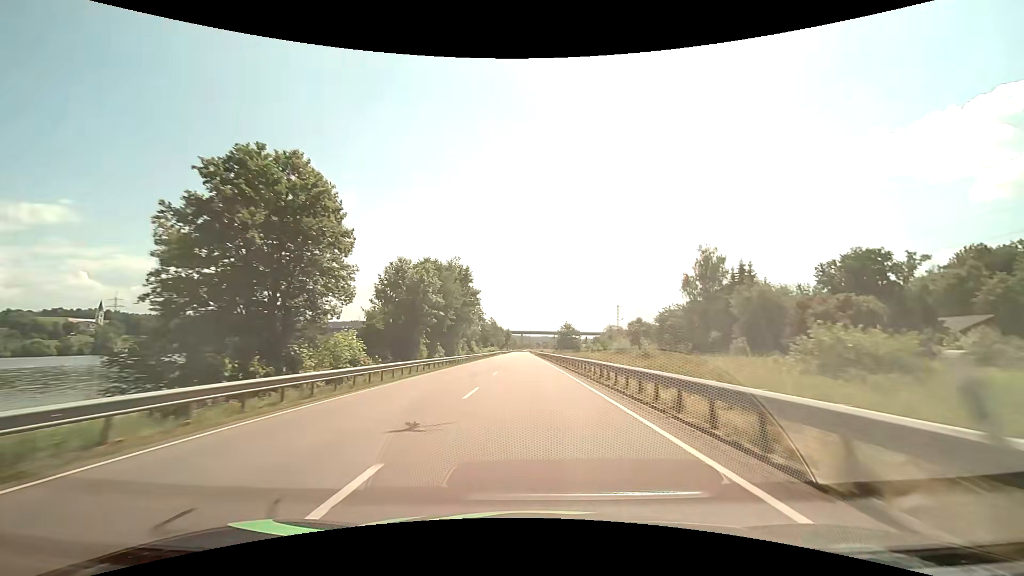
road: primary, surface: asphalt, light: Day
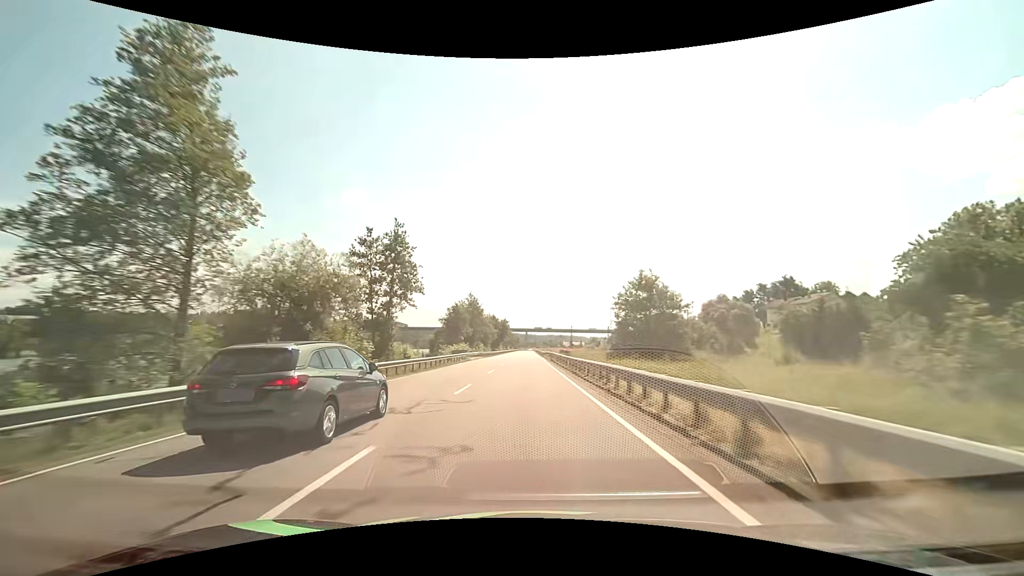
(-0.6, +70.9) m; -1°
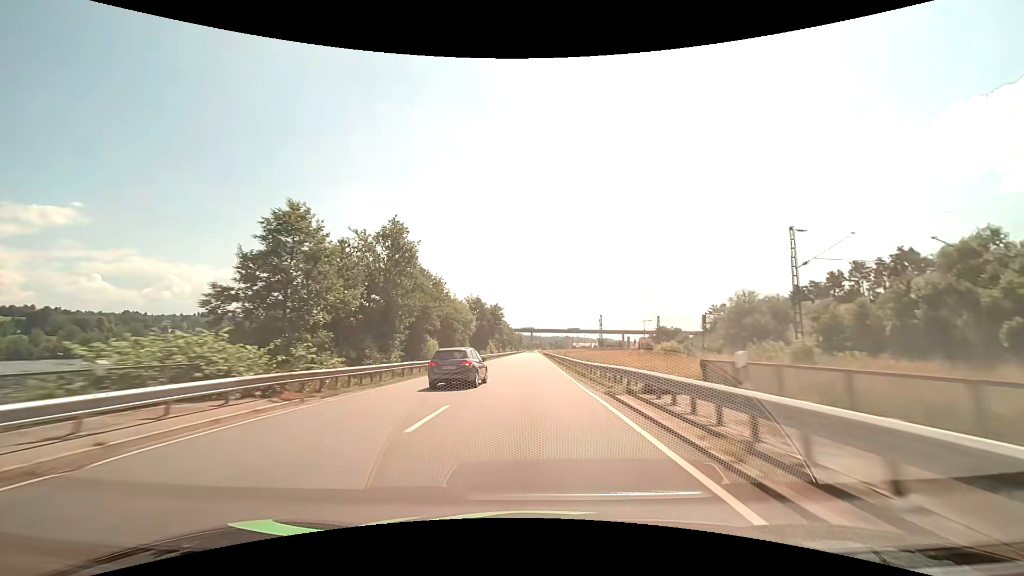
(-0.2, +58.4) m; -1°
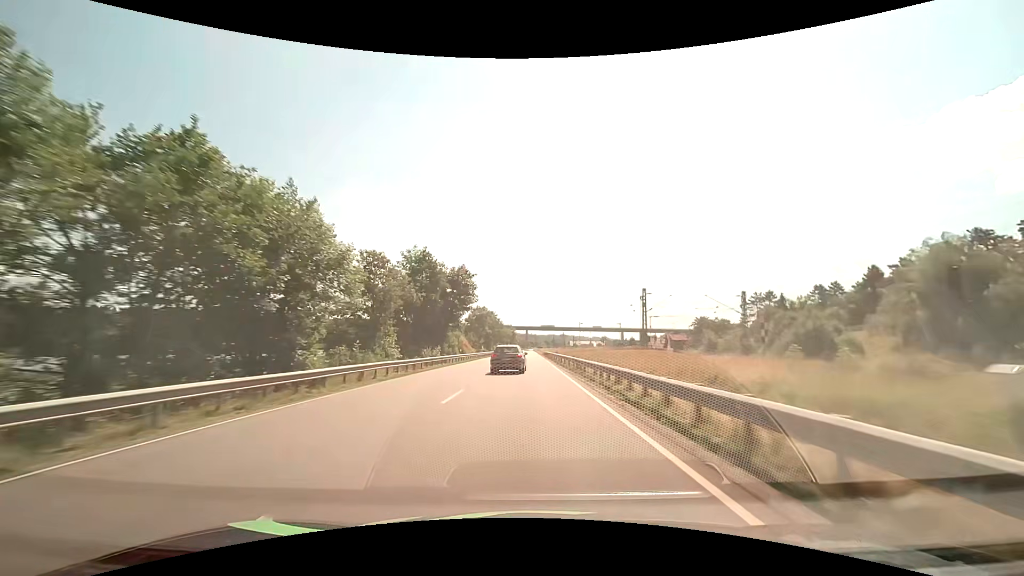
(+0.3, +44.5) m; +1°
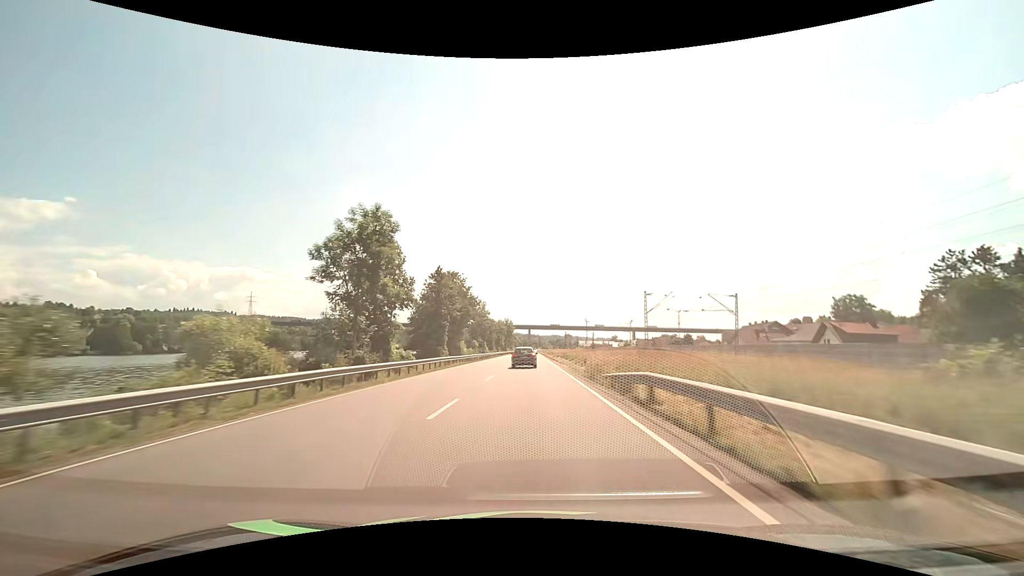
(-0.3, +75.2) m; 0°
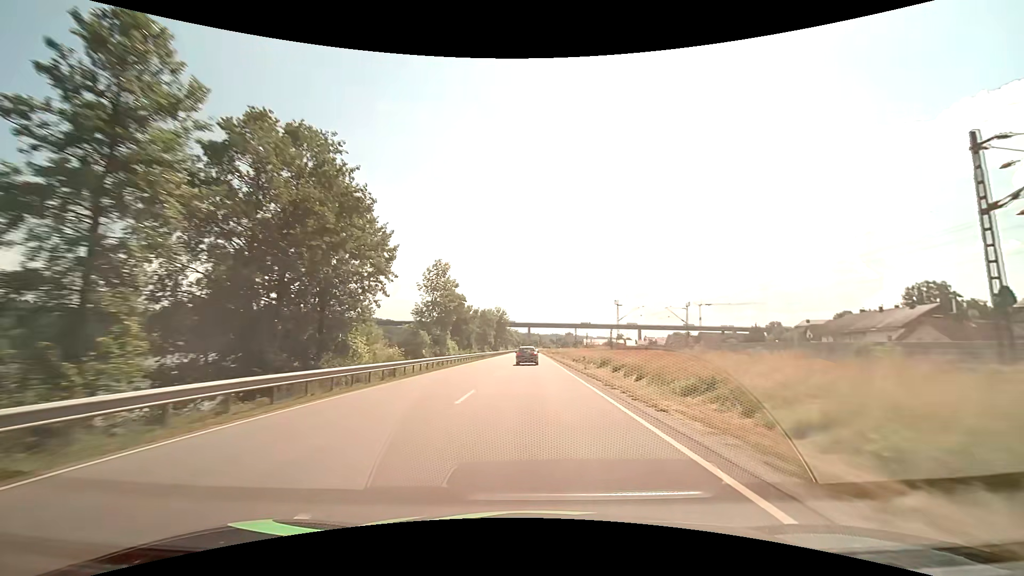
(0.0, +45.8) m; 0°
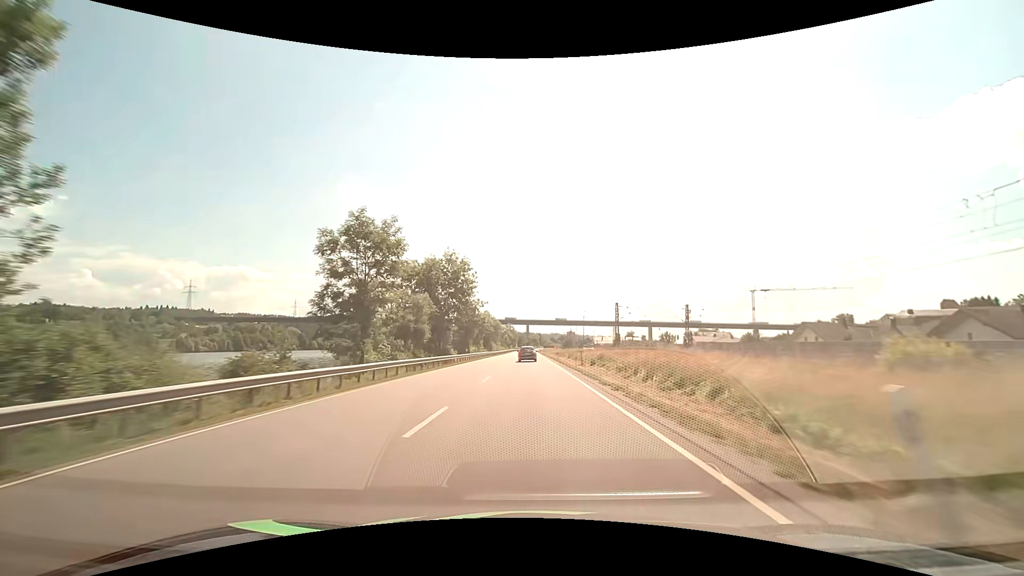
(+0.2, +77.2) m; 0°
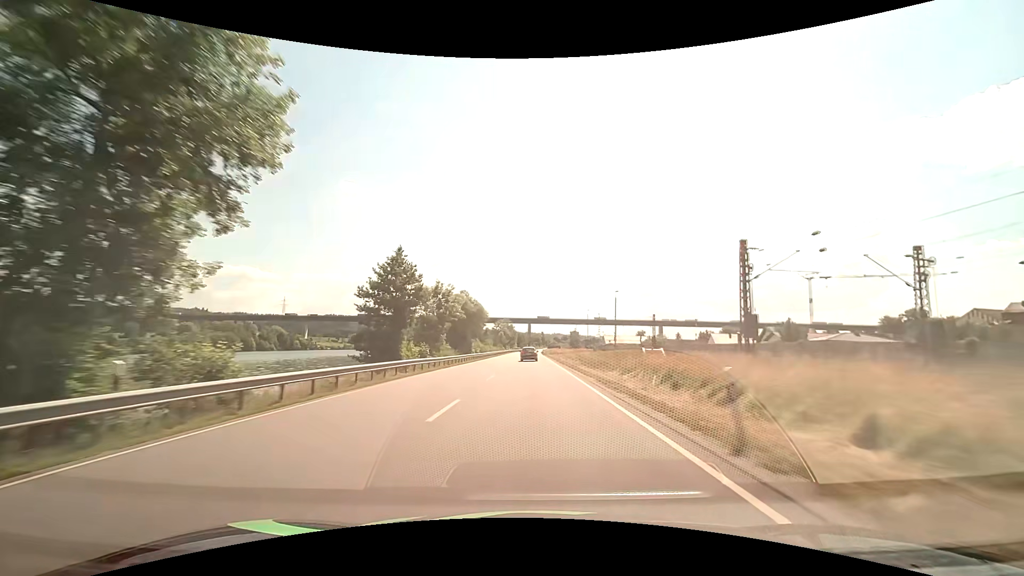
(-0.1, +46.7) m; 0°
(0, +10) (0, +20) (0, +30) (0, +40) (0, +50) (0, +60) (0, +70) (0, +80) (0, +90) (0, +100) m
